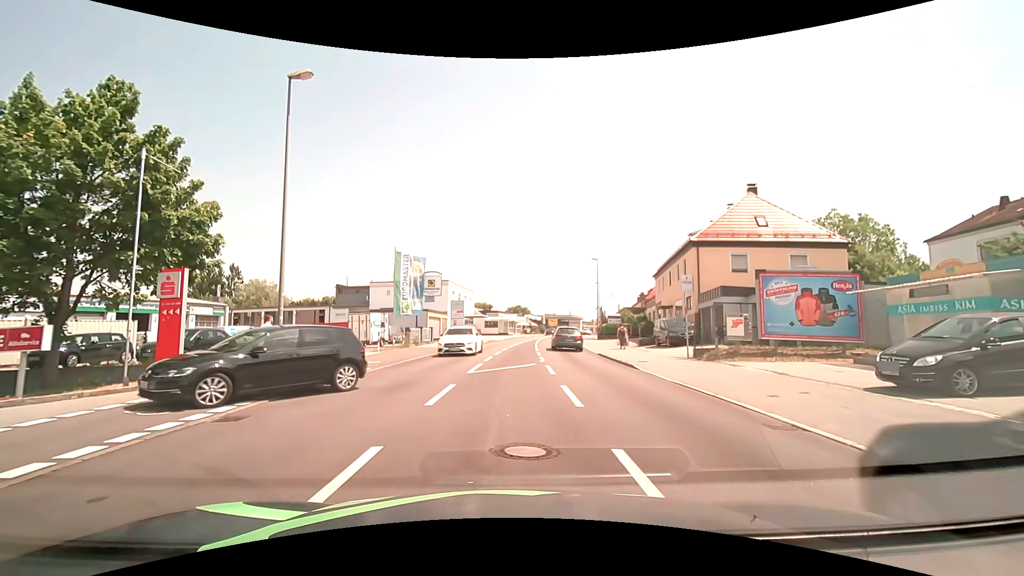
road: tertiary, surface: asphalt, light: Day
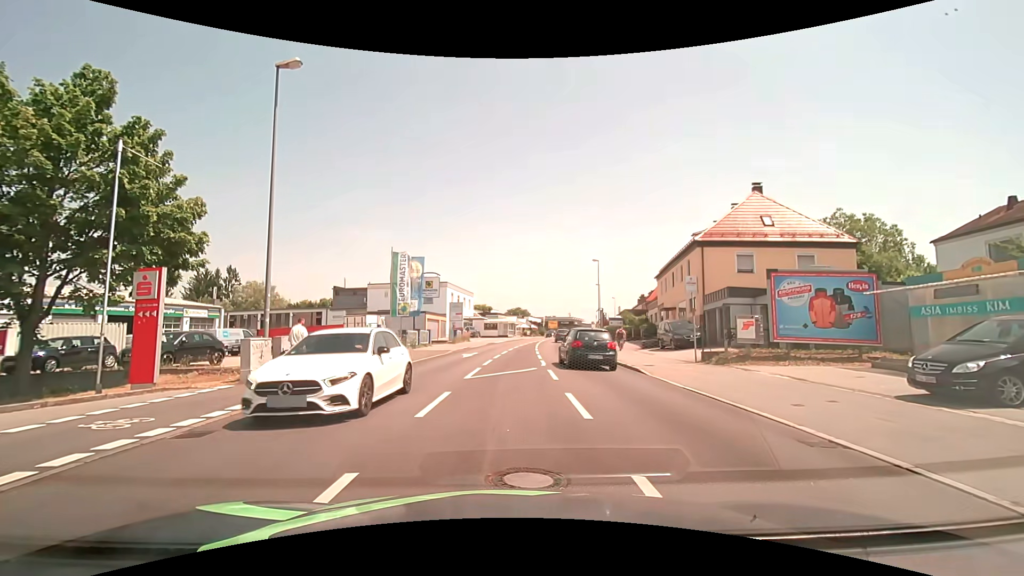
(0.0, +1.0) m; 0°
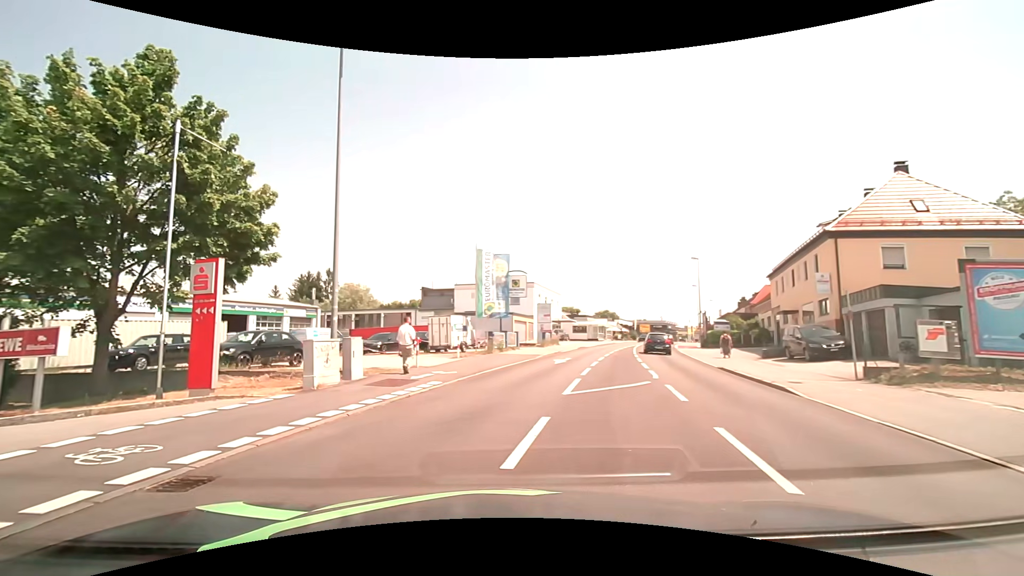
(-0.1, +3.1) m; -9°
